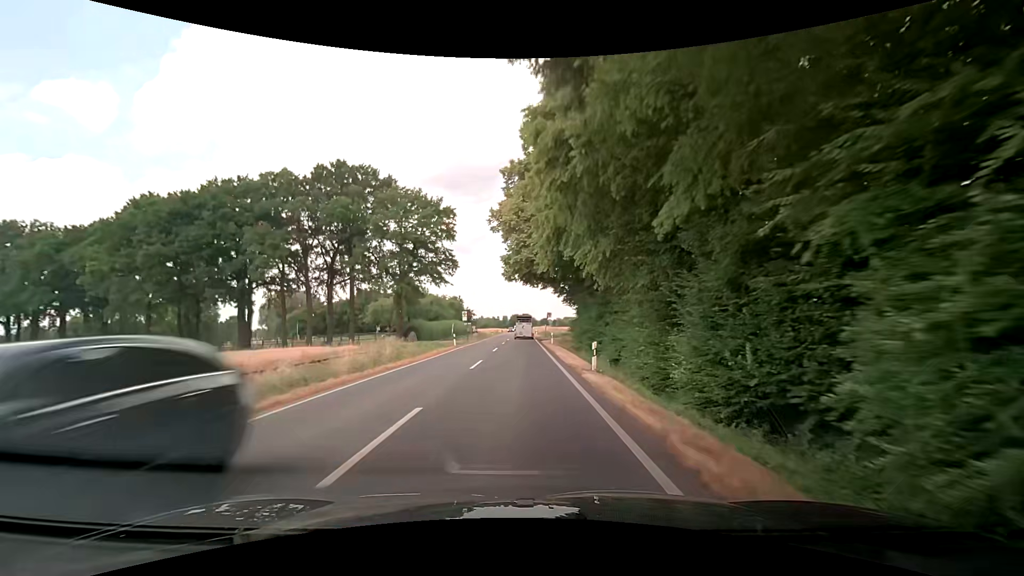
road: secondary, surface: asphalt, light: Day
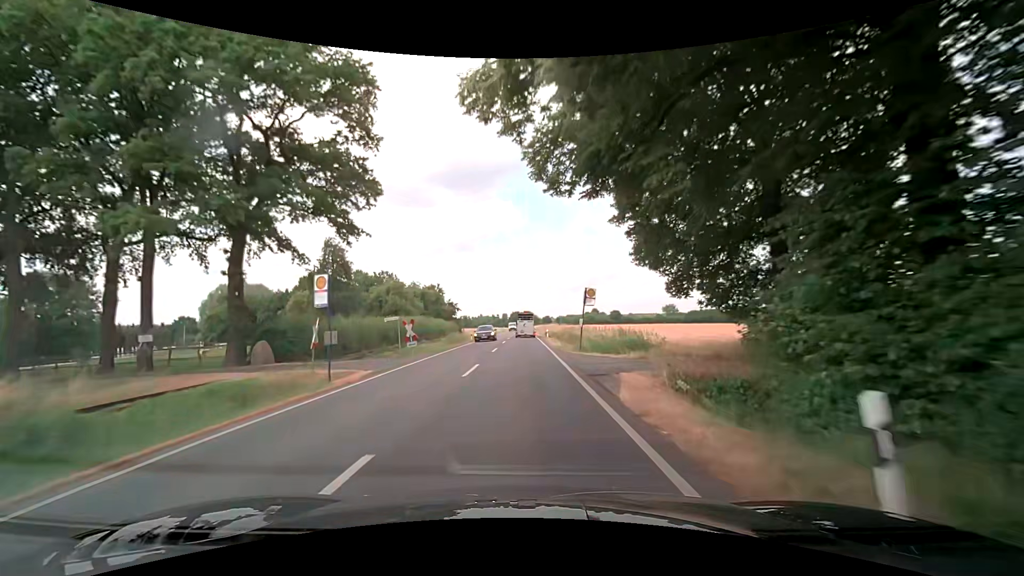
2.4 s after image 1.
(0.0, +39.2) m; -1°
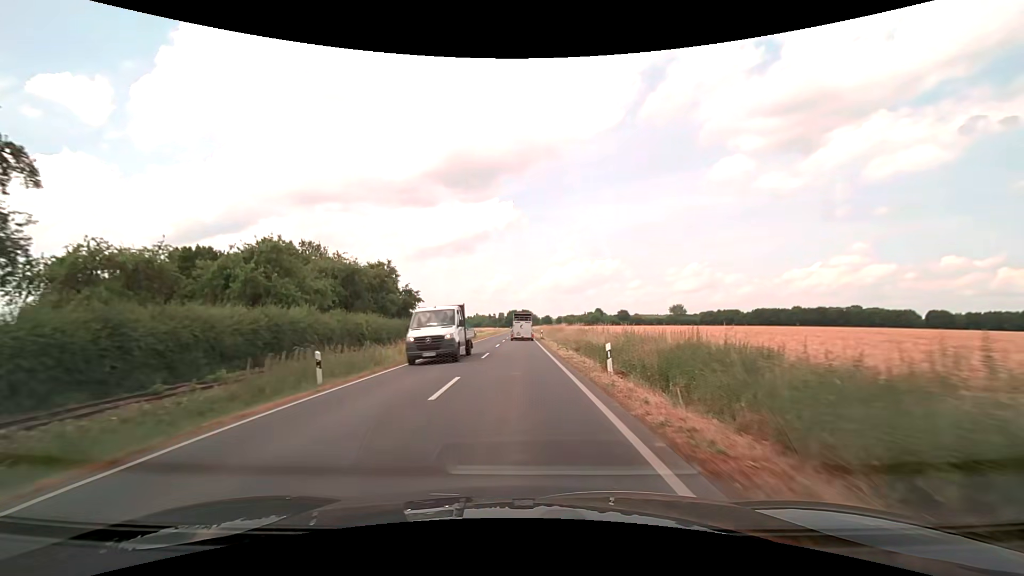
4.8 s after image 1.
(+0.6, +40.2) m; +1°
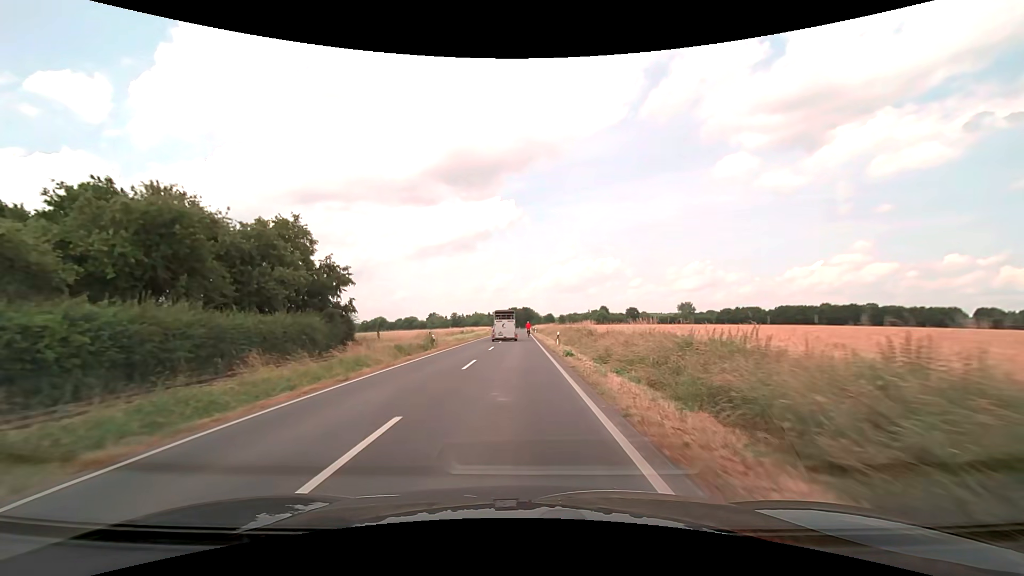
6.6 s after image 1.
(+0.1, +29.6) m; 0°
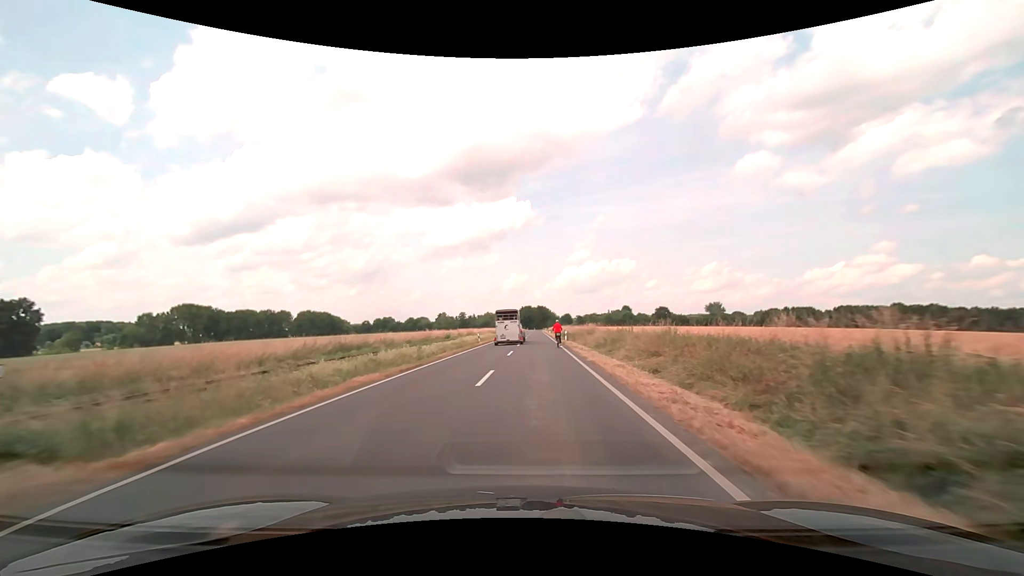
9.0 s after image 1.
(-0.5, +39.6) m; -1°
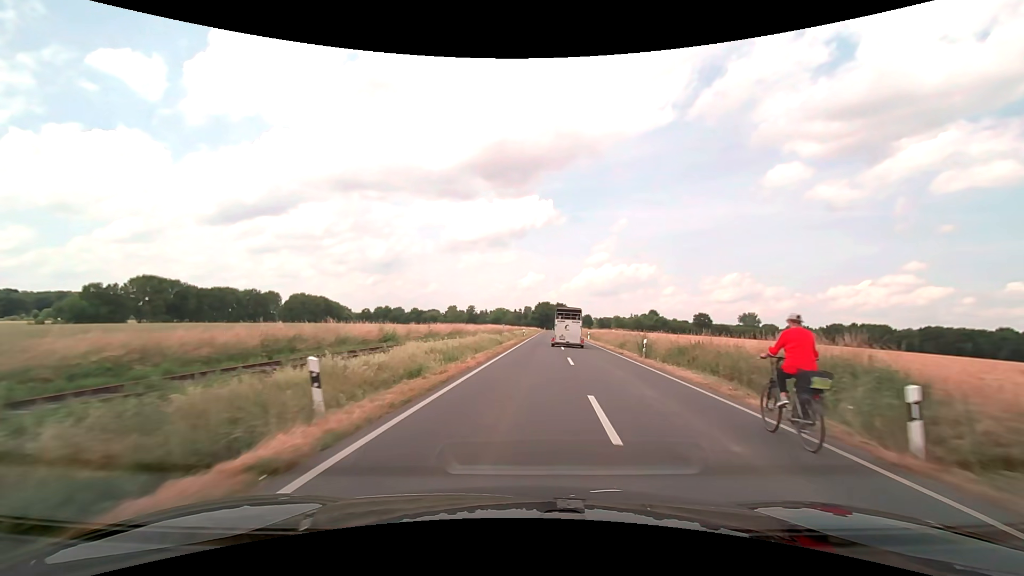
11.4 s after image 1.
(-1.2, +41.2) m; -2°
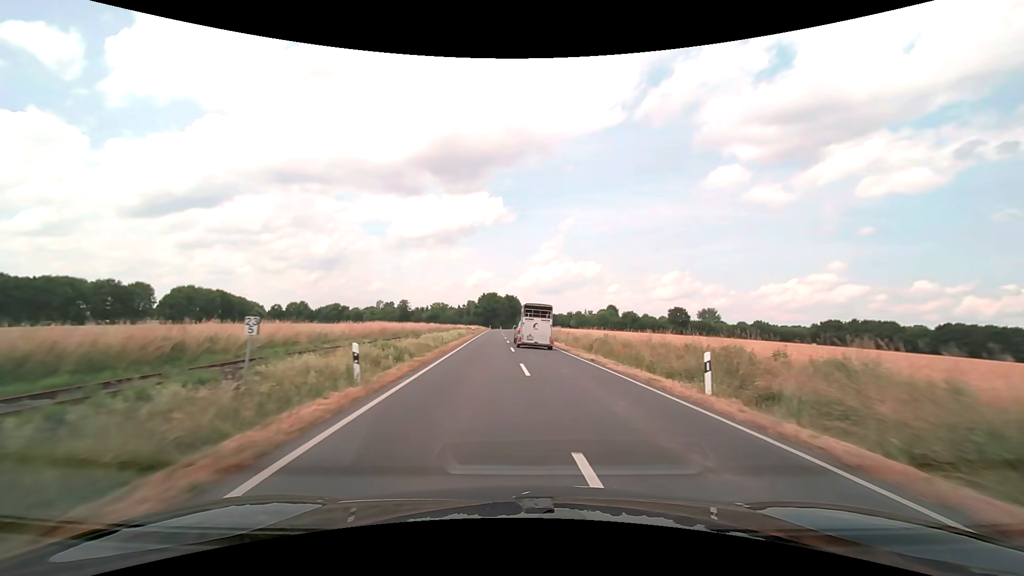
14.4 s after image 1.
(+3.0, +52.3) m; +6°
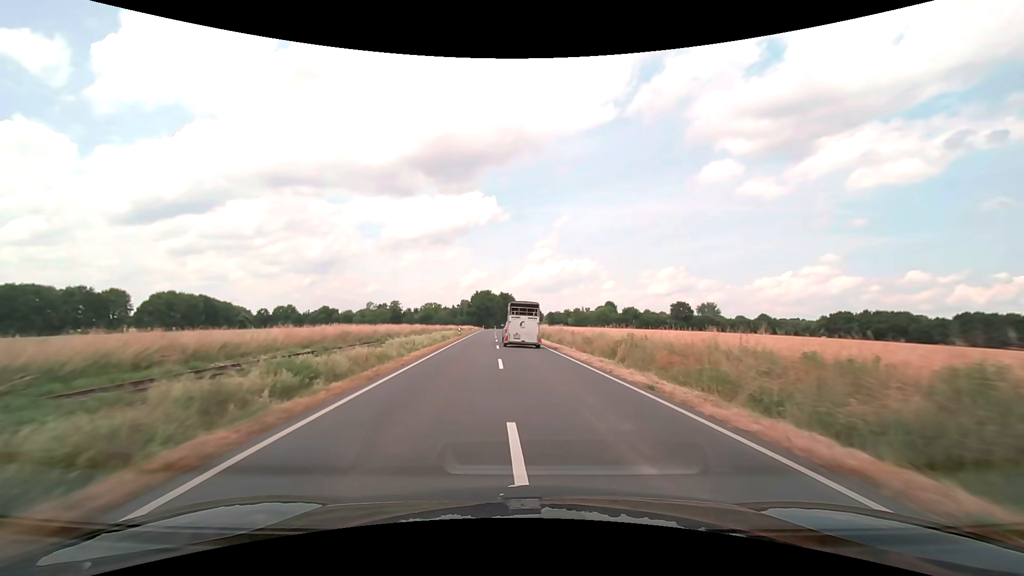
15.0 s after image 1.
(+0.1, +10.5) m; +1°
(0, +10) (0, +20) (0, +30) (-1, +40) (-1, +50) (-2, +60) (-2, +70) (-3, +80) (-3, +90) (-4, +100) m
